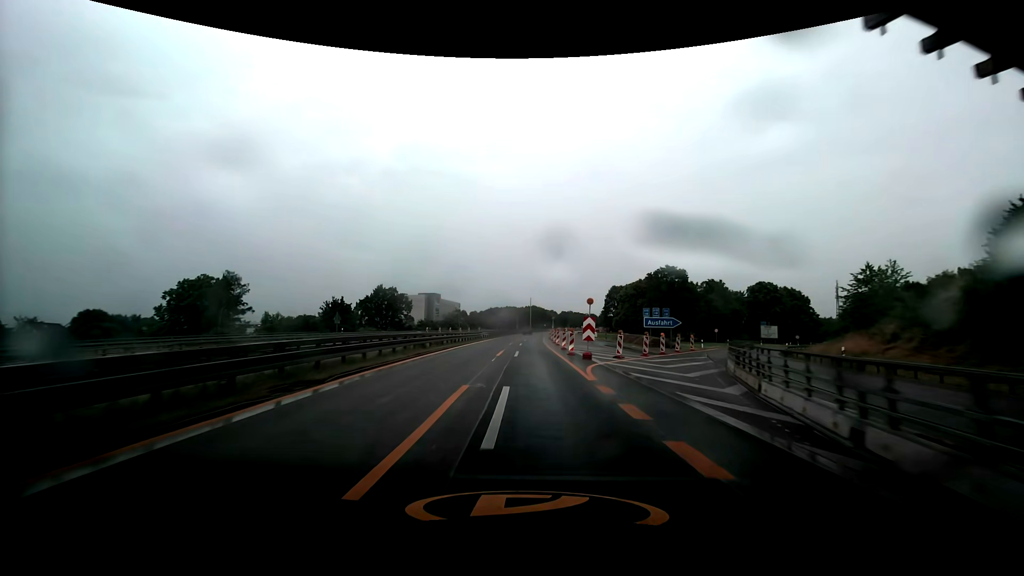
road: motorway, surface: asphalt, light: Day
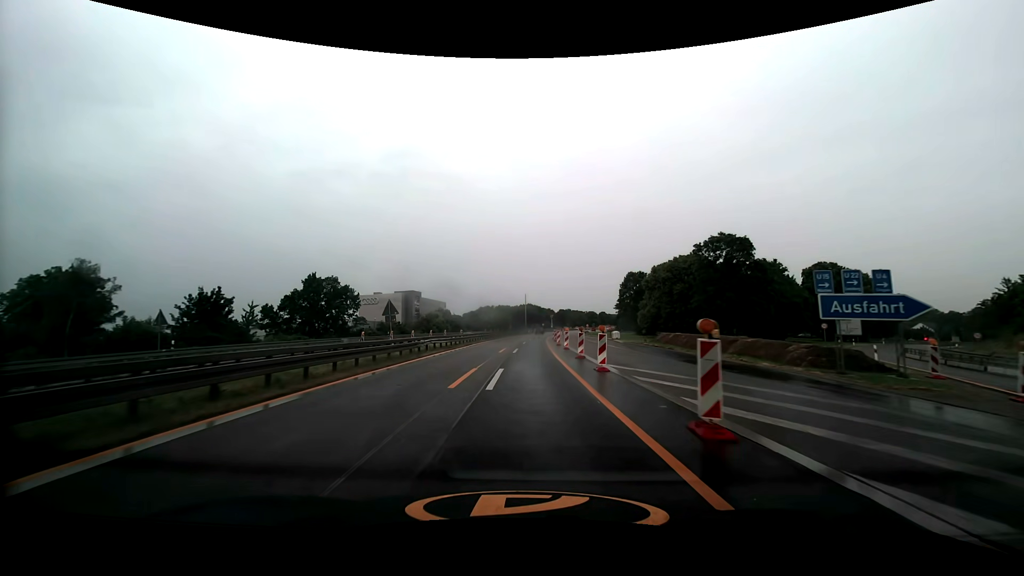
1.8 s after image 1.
(+0.1, +30.3) m; 0°
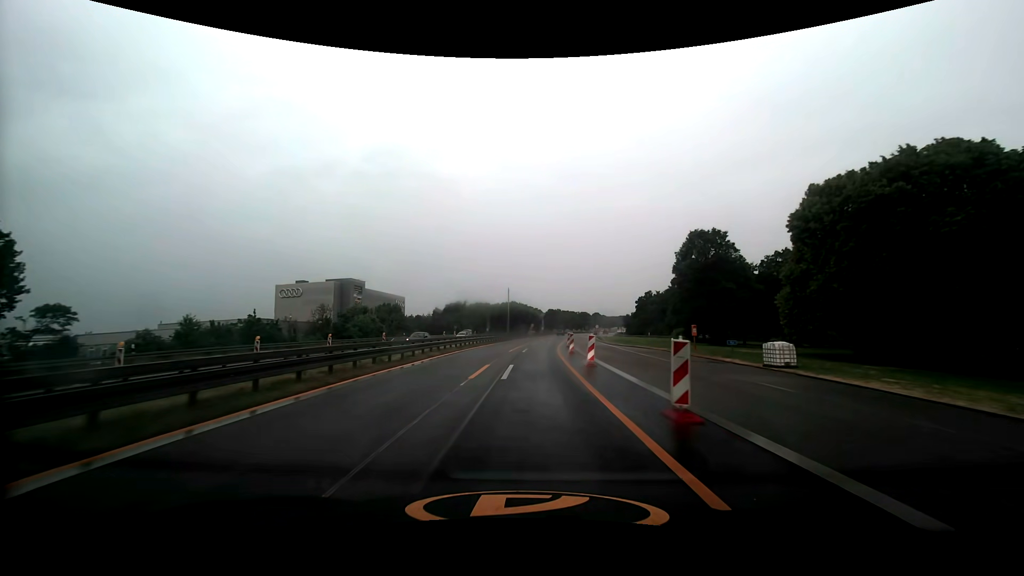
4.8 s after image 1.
(+0.5, +51.0) m; +2°
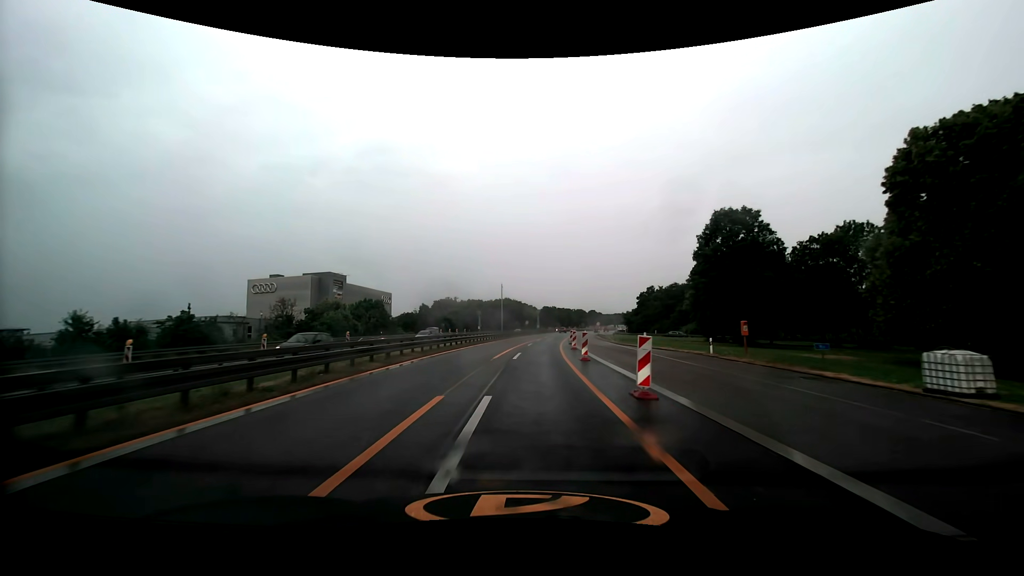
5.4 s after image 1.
(+0.1, +10.1) m; +1°
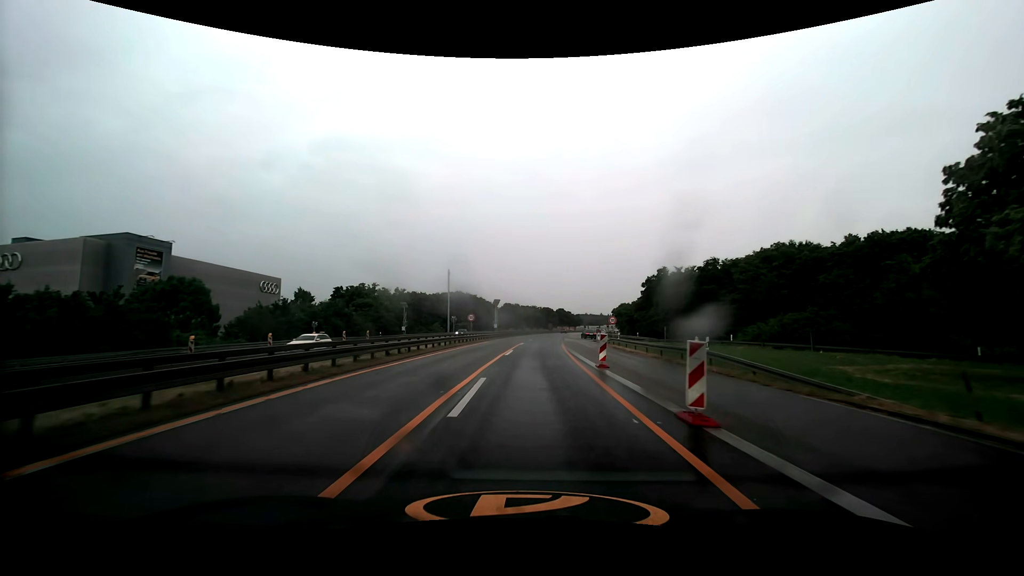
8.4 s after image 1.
(+1.7, +50.2) m; +4°
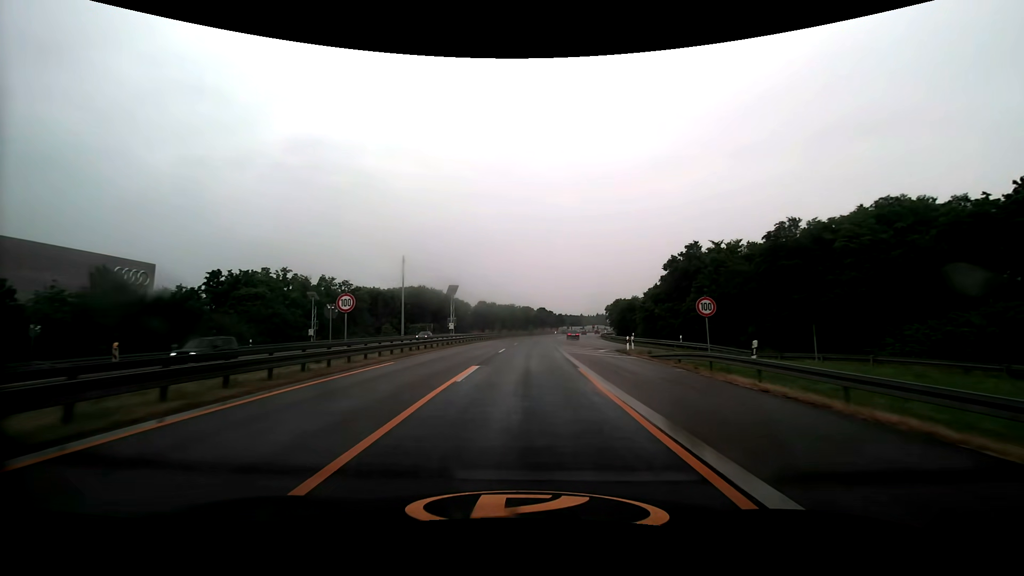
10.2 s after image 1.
(+0.7, +30.7) m; +2°
(0, +10) (0, +20) (0, +30) (+1, +40) (+1, +50) (+2, +60) (+2, +70) (+3, +80) (+4, +90) (+4, +100) m
